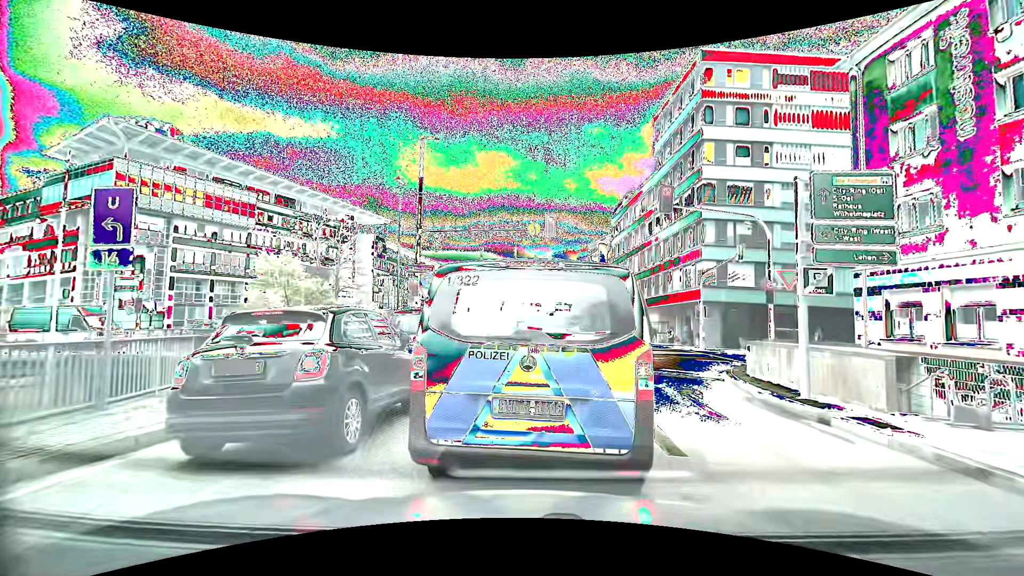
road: primary_link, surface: asphalt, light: Day
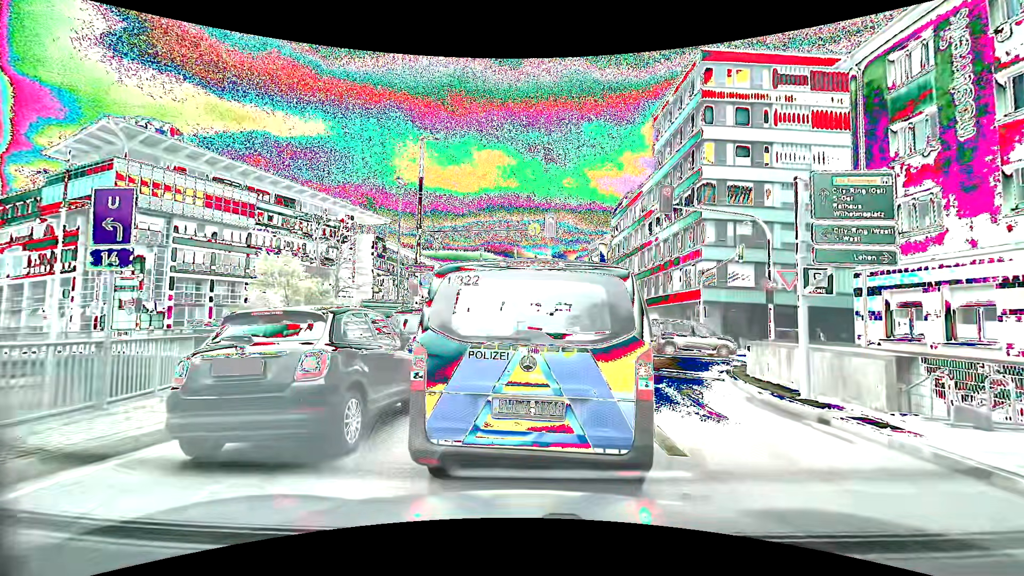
(0.0, 0.0) m; 0°
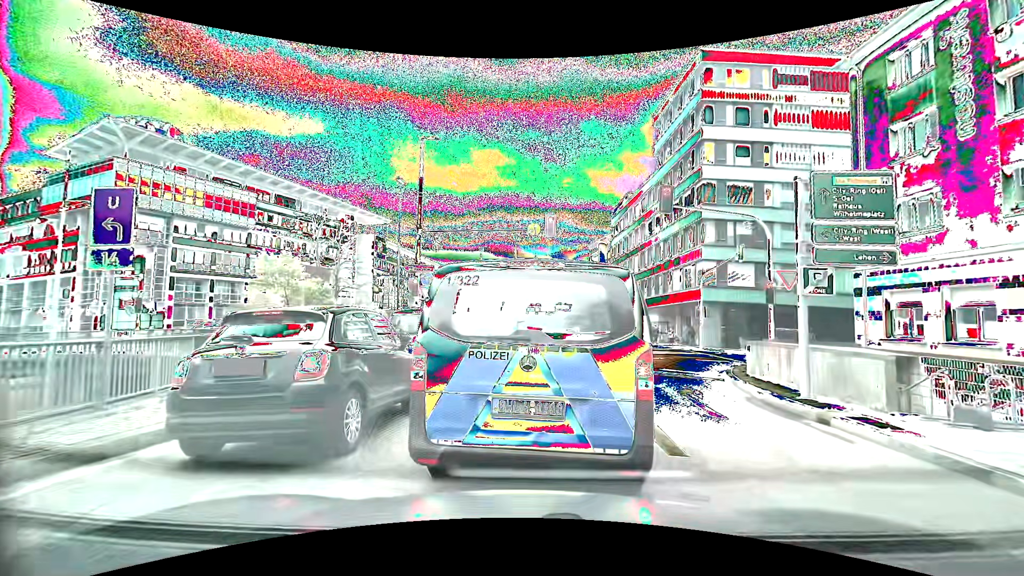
(0.0, 0.0) m; 0°
